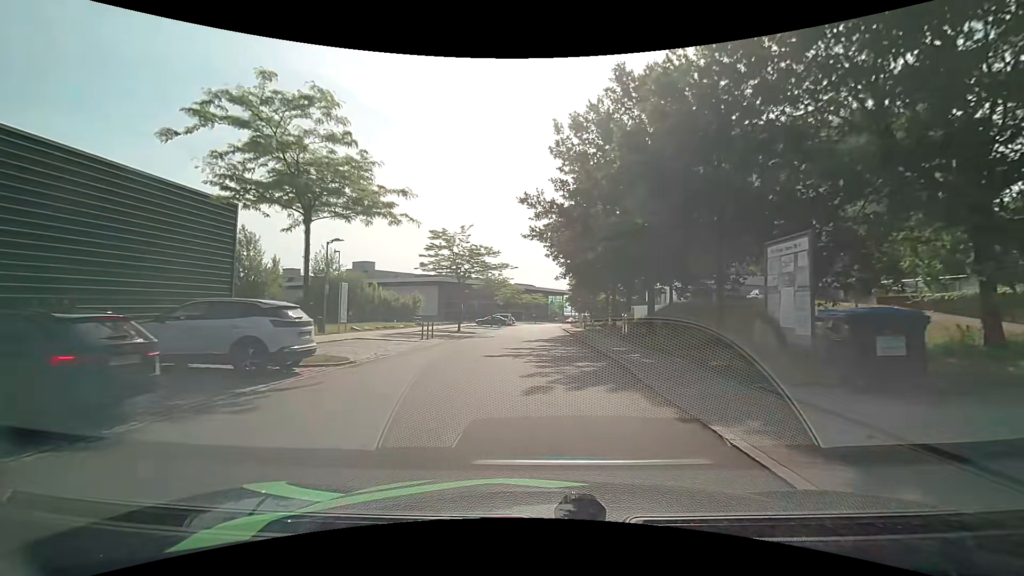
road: residential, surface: asphalt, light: Day
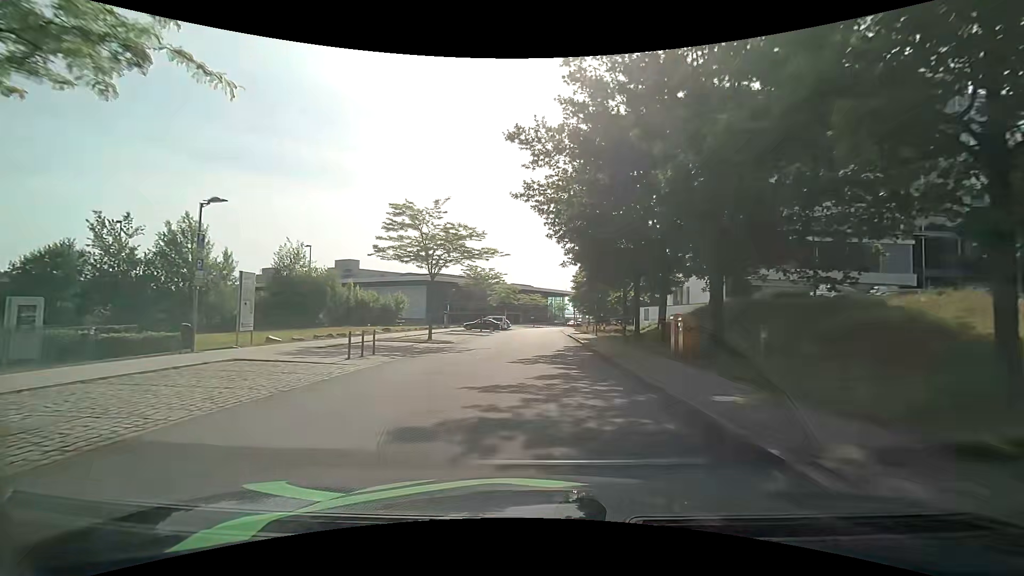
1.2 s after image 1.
(+0.1, +10.0) m; +1°
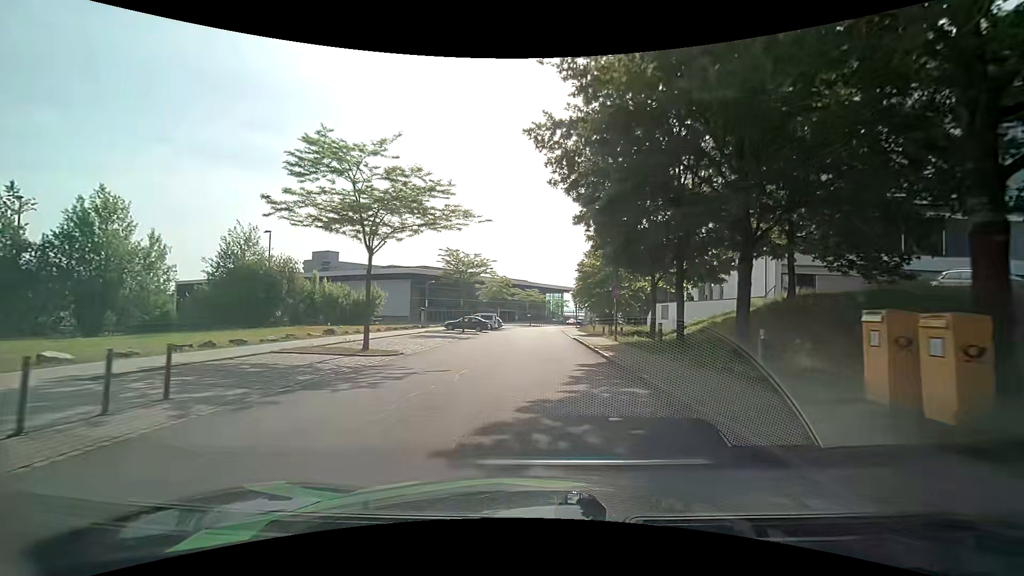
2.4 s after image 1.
(0.0, +10.3) m; 0°
